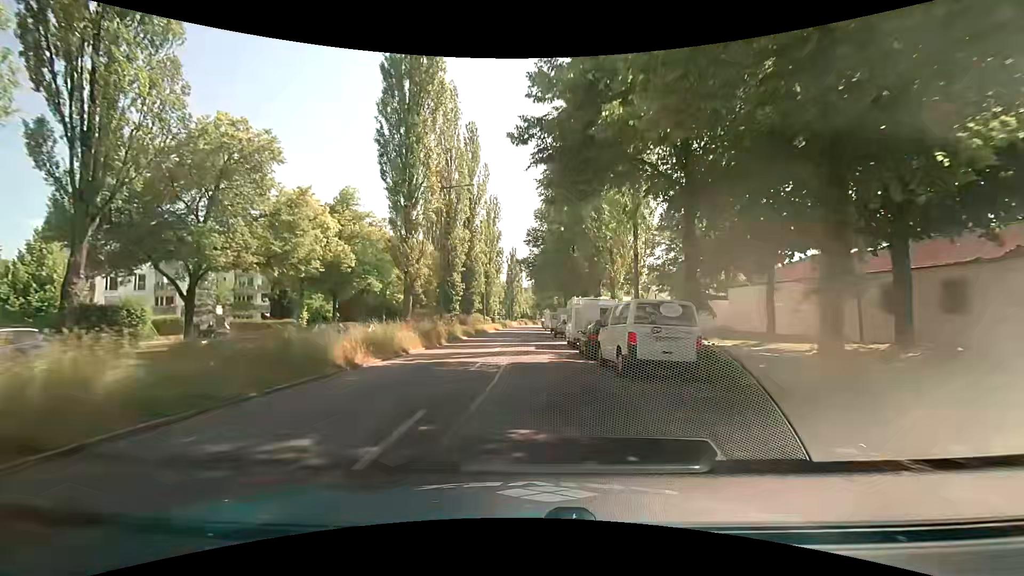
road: secondary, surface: asphalt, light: Day
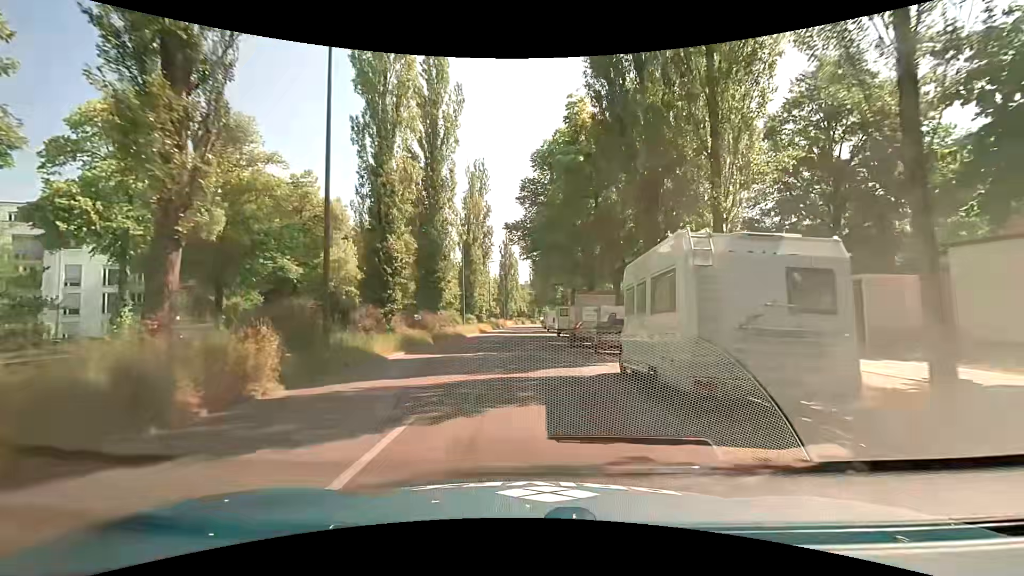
(+0.2, +18.7) m; +1°
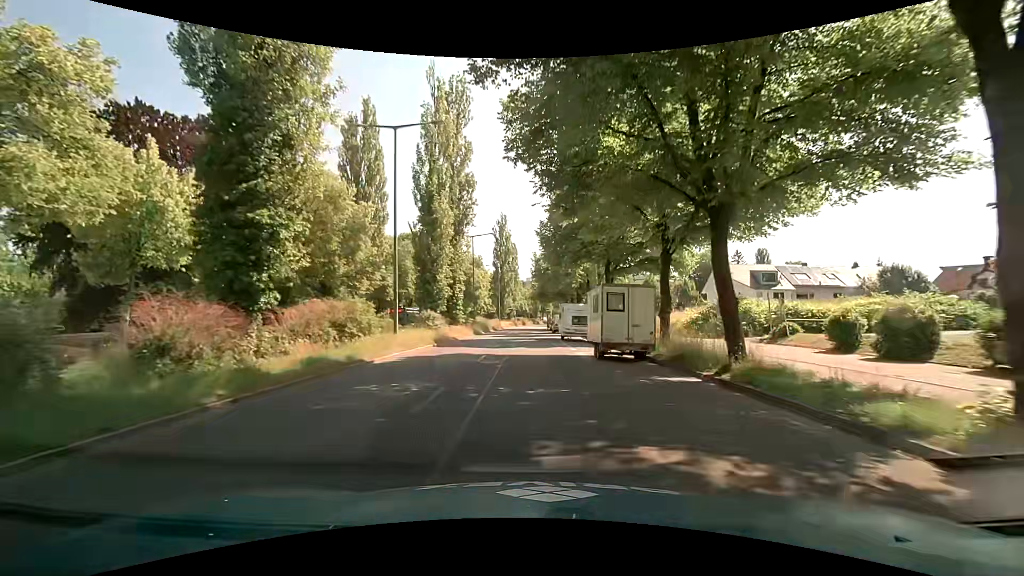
(+0.2, +24.1) m; 0°
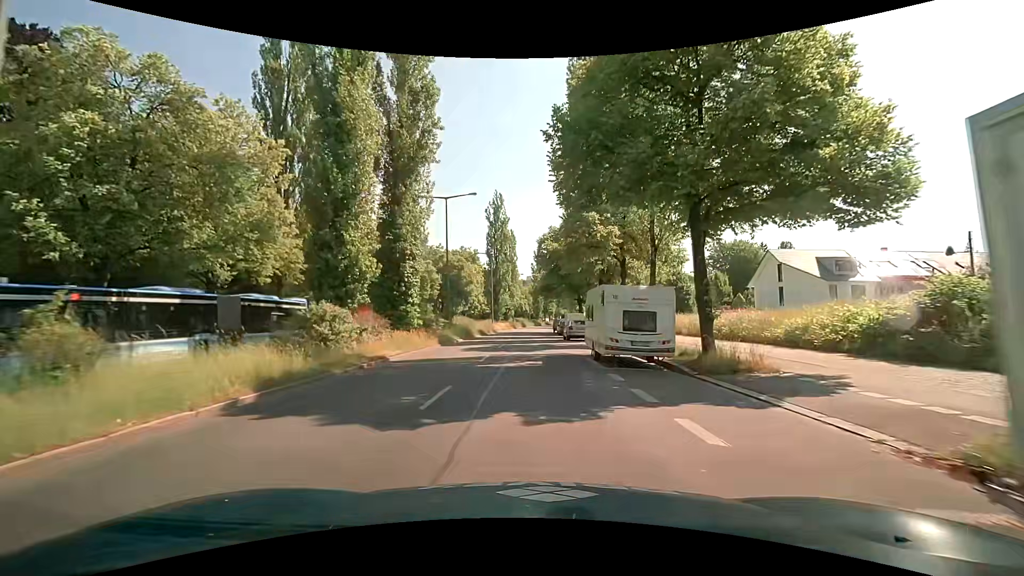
(+0.2, +17.6) m; 0°
(0, +10) (0, +20) (0, +30) (0, +40) (0, +50) (0, +60) (+1, +70) (+1, +80) (+2, +90) (+2, +100) m
